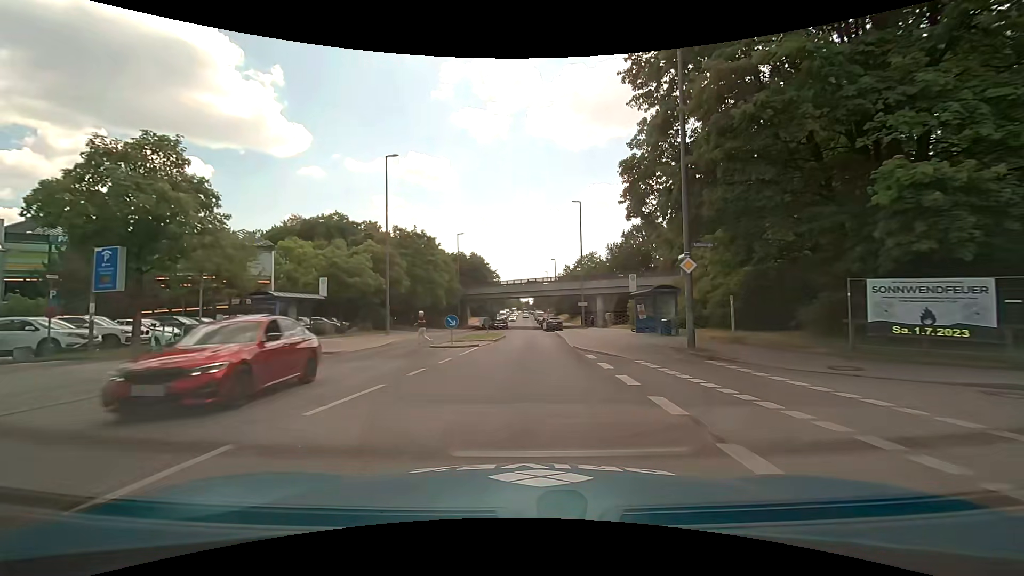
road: secondary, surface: asphalt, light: Day
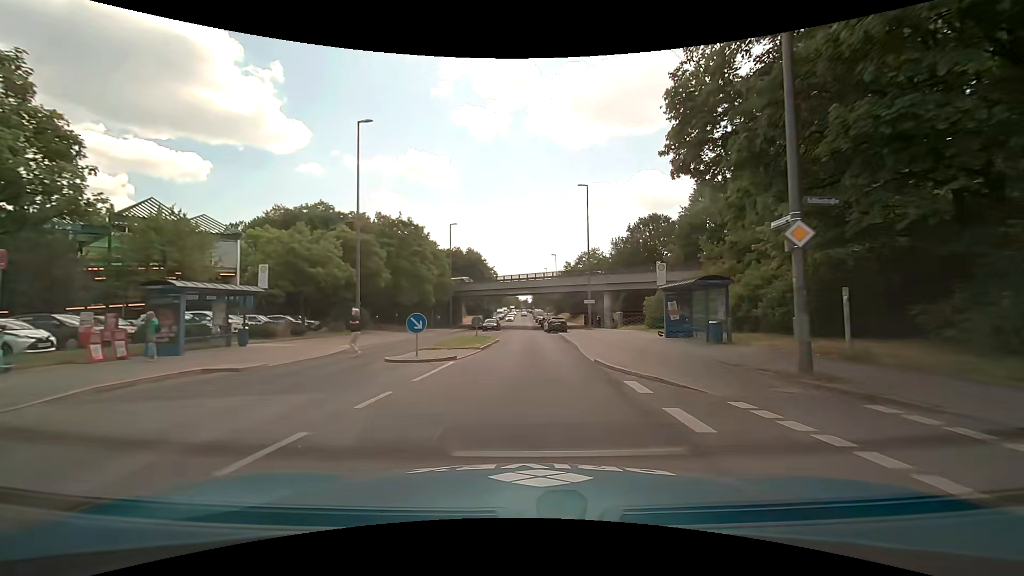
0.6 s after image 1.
(0.0, +7.1) m; 0°
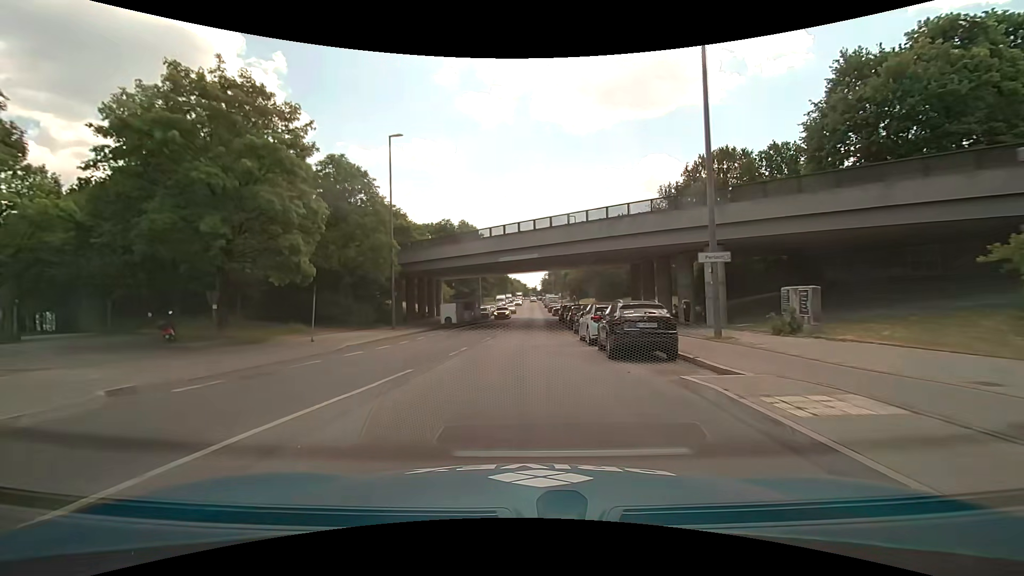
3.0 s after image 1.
(+0.2, +32.4) m; -1°
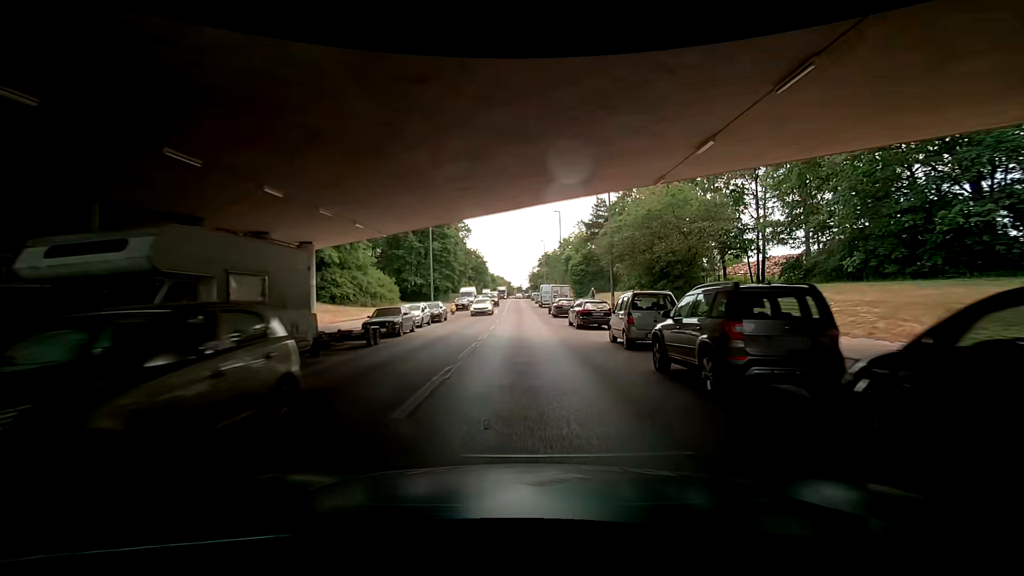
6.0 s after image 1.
(+0.2, +39.2) m; 0°
